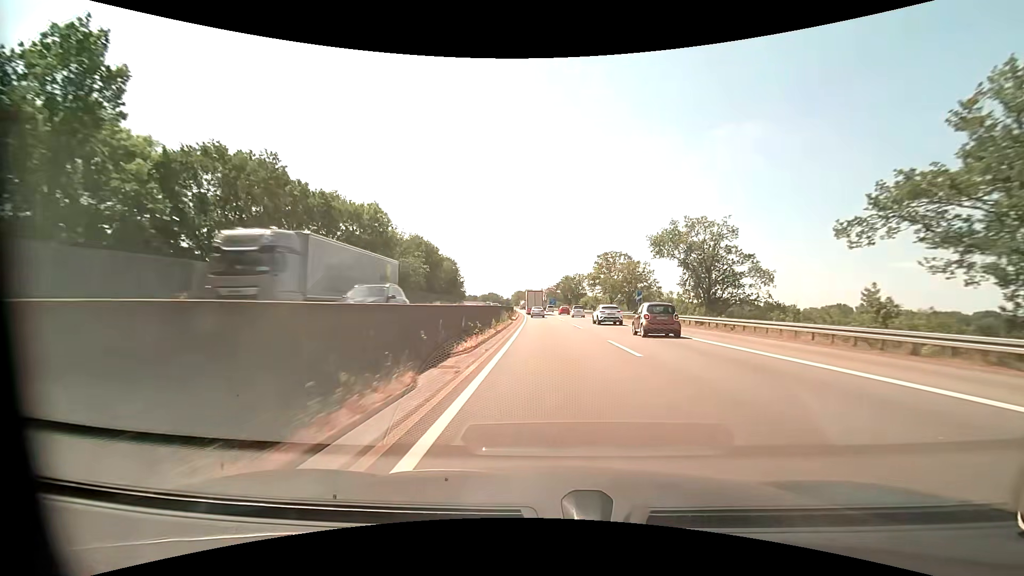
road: motorway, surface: asphalt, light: Day
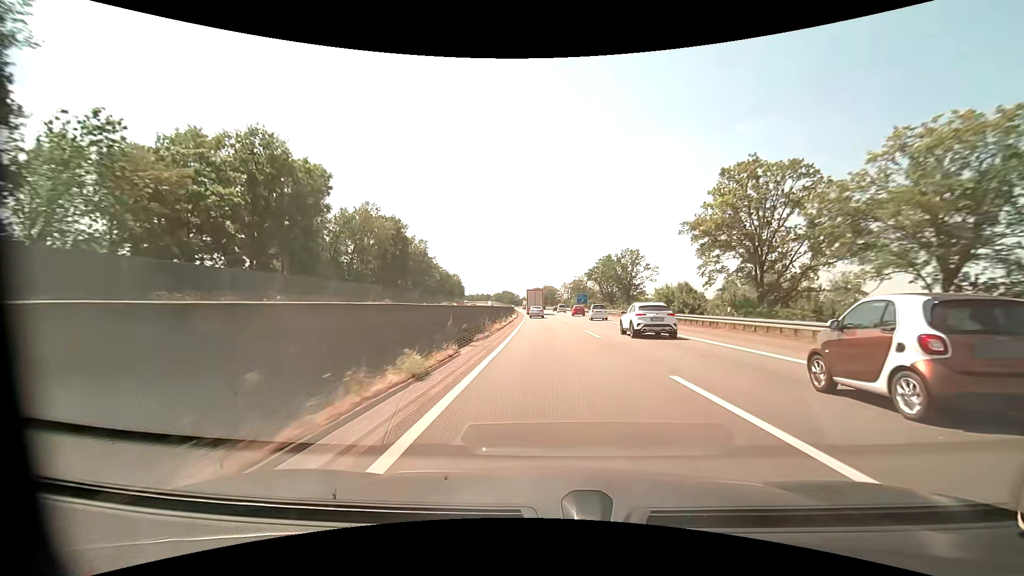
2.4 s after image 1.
(-0.9, +64.2) m; -2°
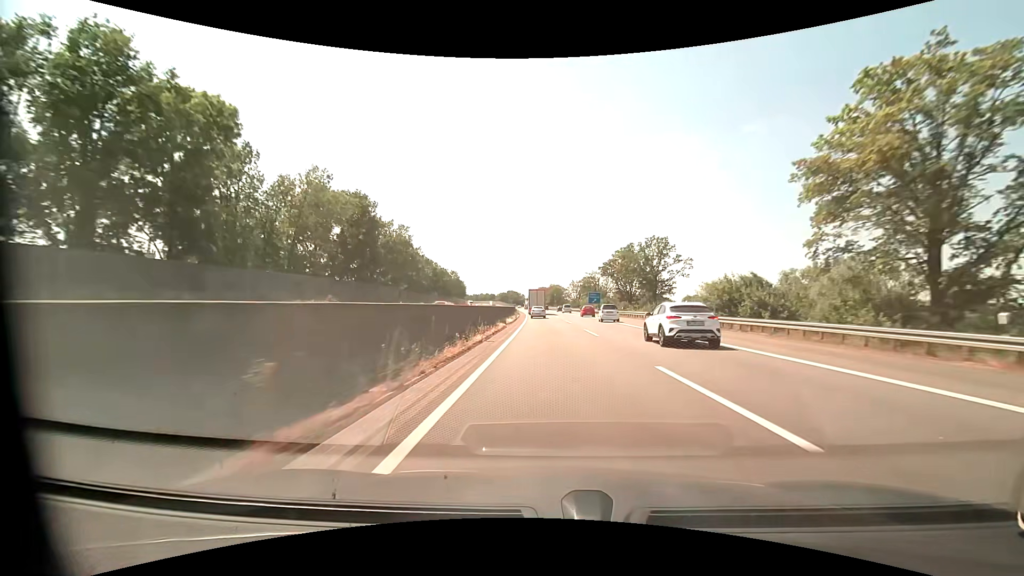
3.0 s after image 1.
(-0.1, +16.2) m; -1°
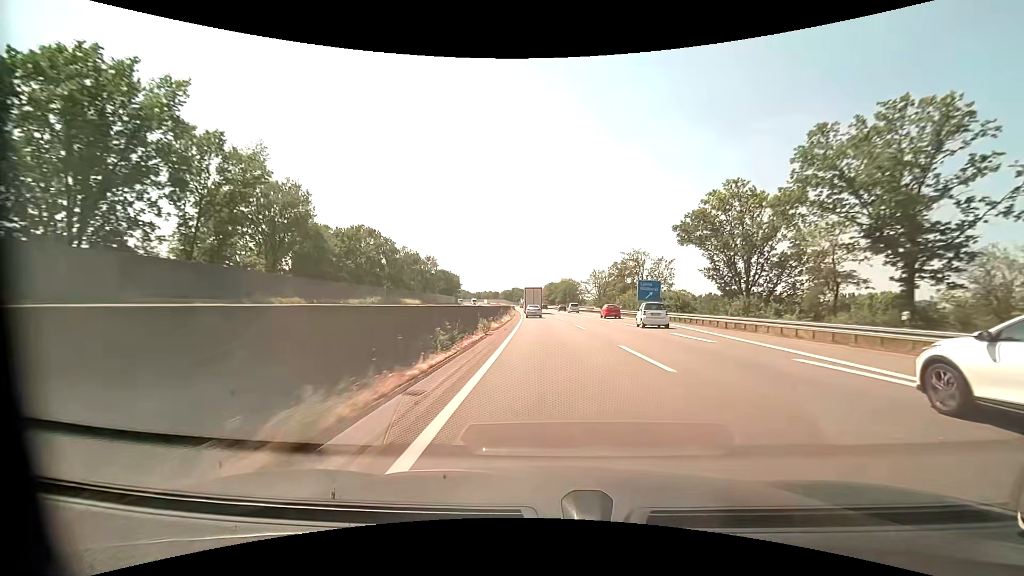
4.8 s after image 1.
(-0.7, +48.3) m; -1°
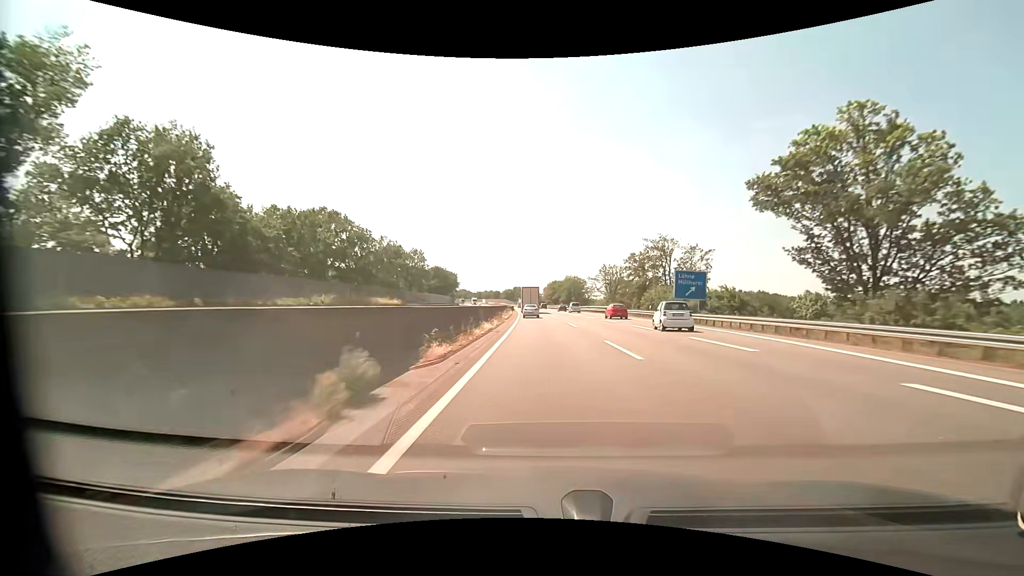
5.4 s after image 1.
(0.0, +15.8) m; 0°
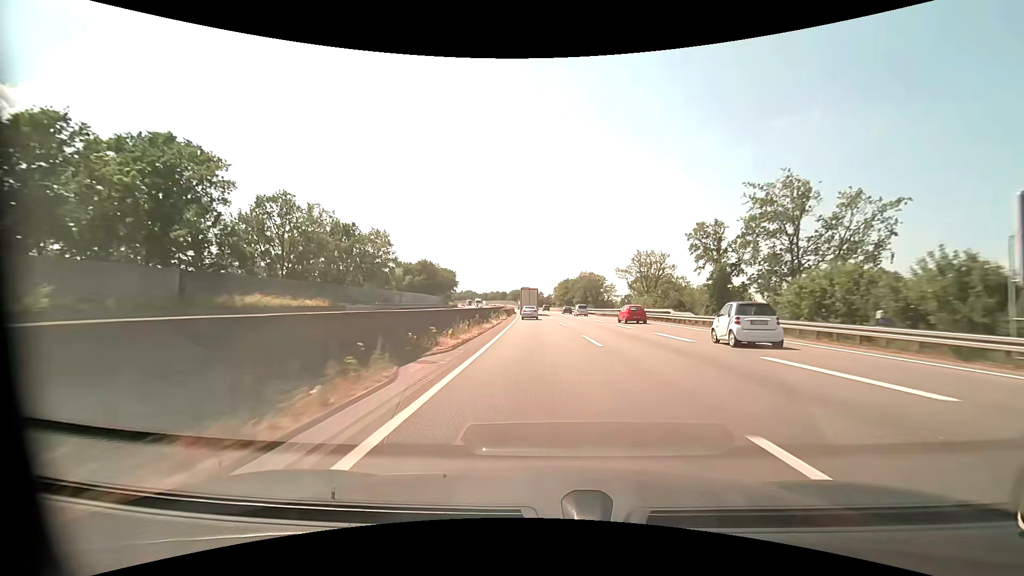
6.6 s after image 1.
(-0.3, +31.2) m; -1°
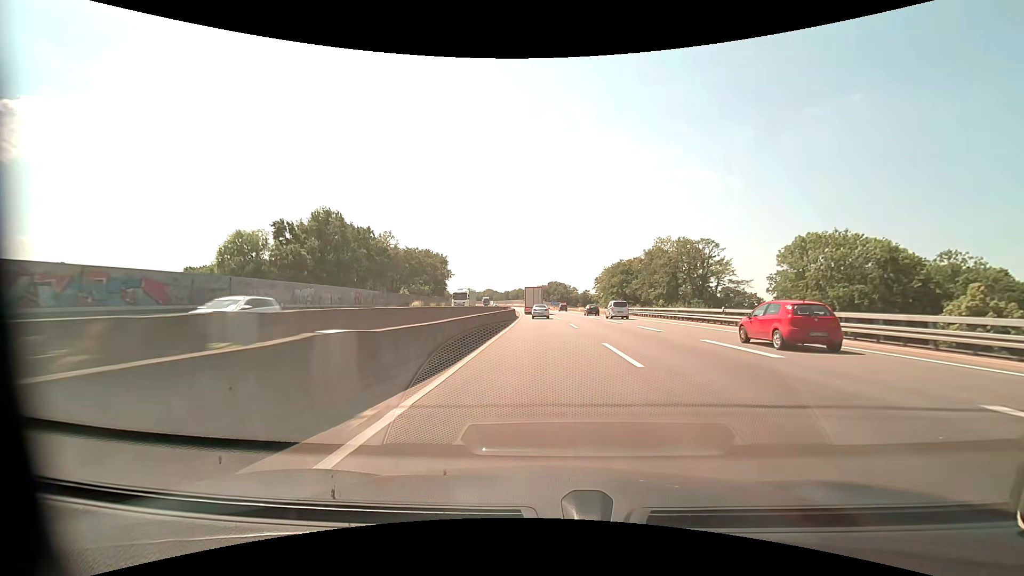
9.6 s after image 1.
(-2.3, +78.1) m; -3°
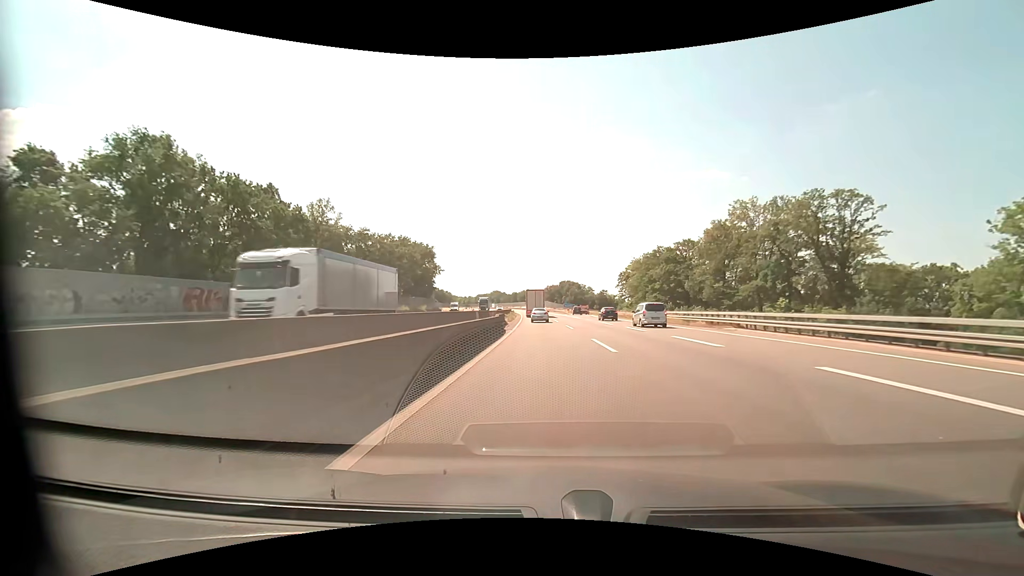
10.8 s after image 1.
(-0.3, +31.3) m; -1°
(0, +10) (0, +20) (0, +30) (-1, +40) (-1, +50) (-1, +60) (-2, +70) (-2, +80) (-3, +90) (-3, +100) m
